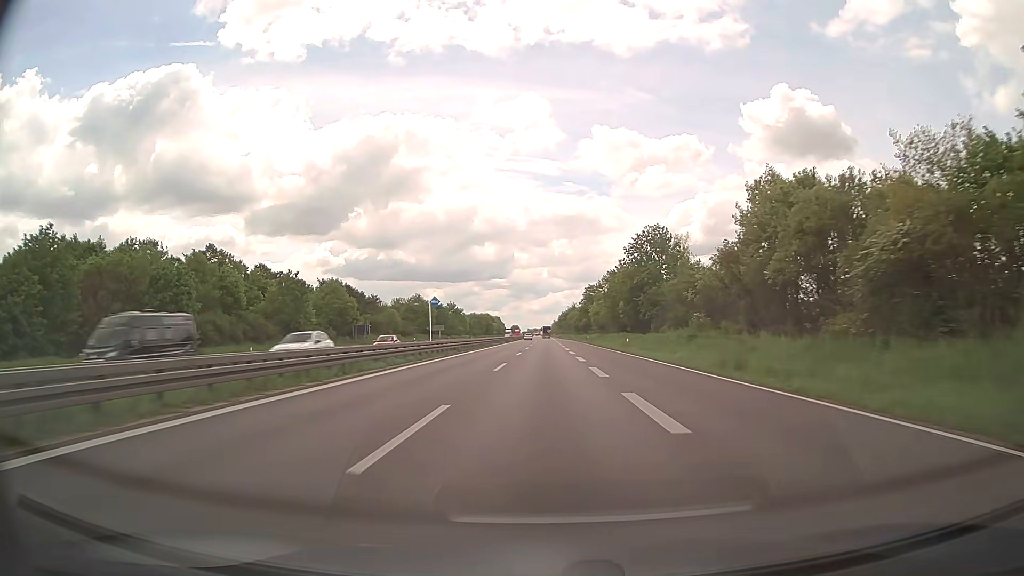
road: trunk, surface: asphalt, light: Day
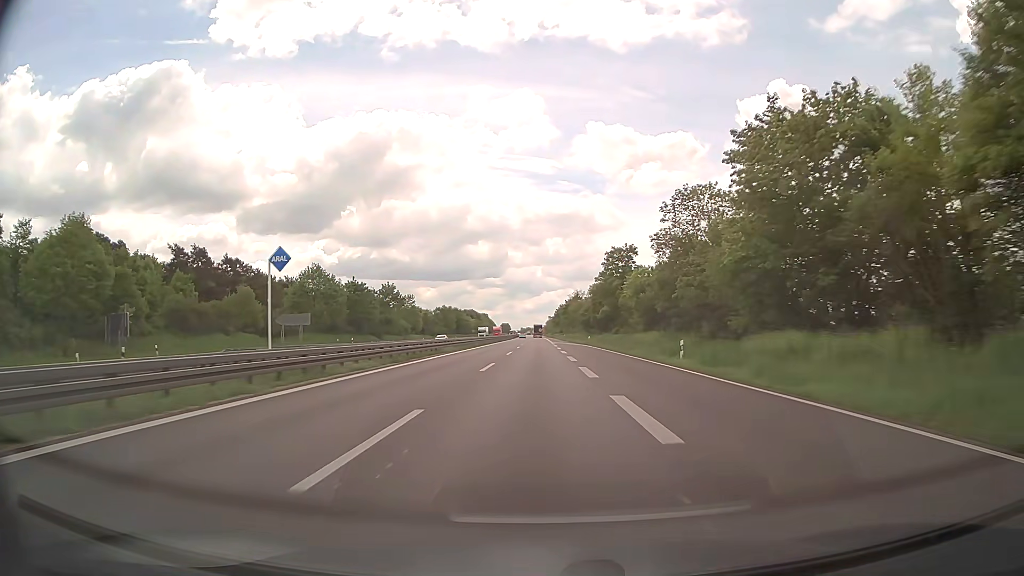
(+0.5, +73.1) m; +1°
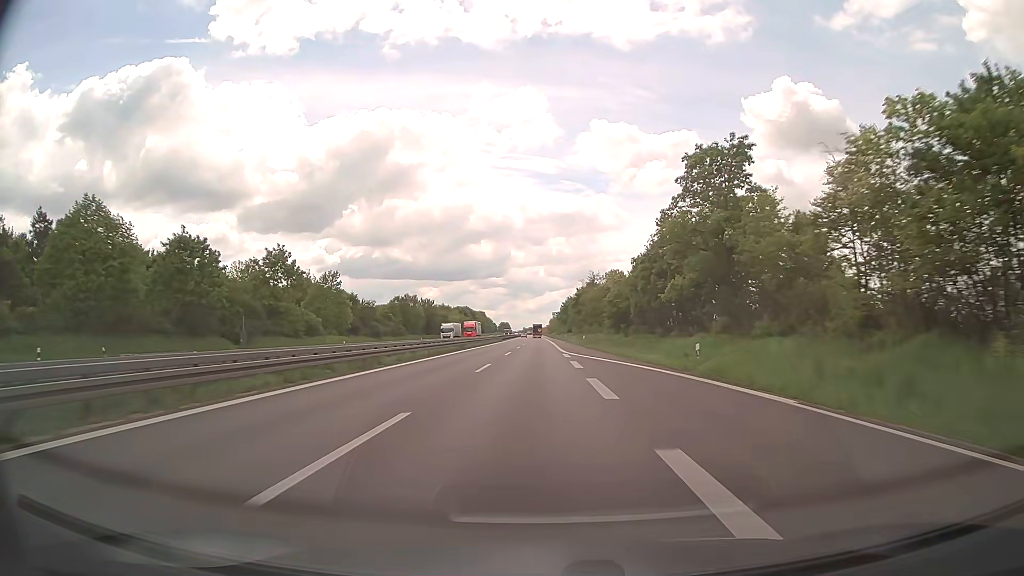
(-0.1, +54.7) m; 0°
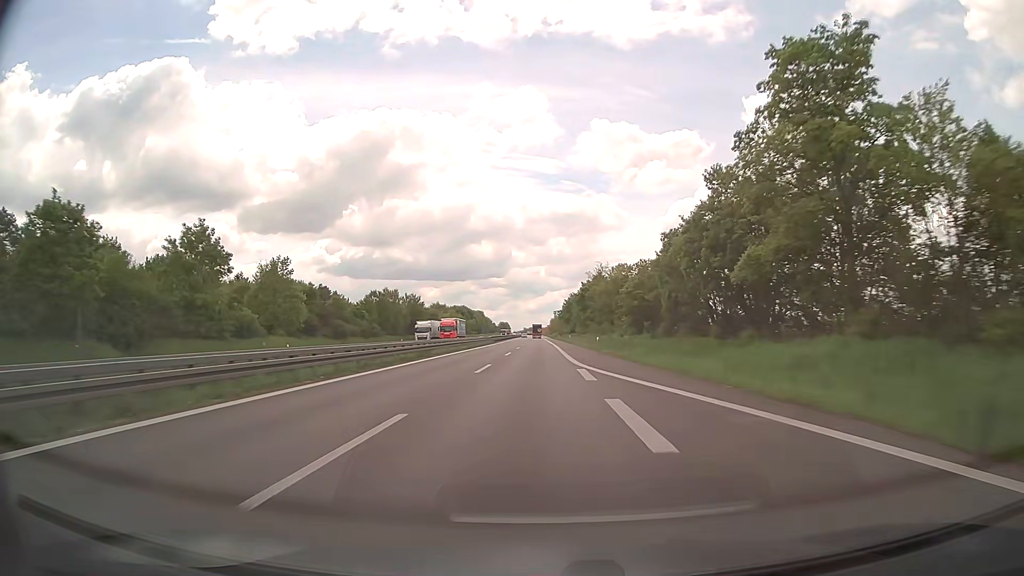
(0.0, +18.2) m; 0°
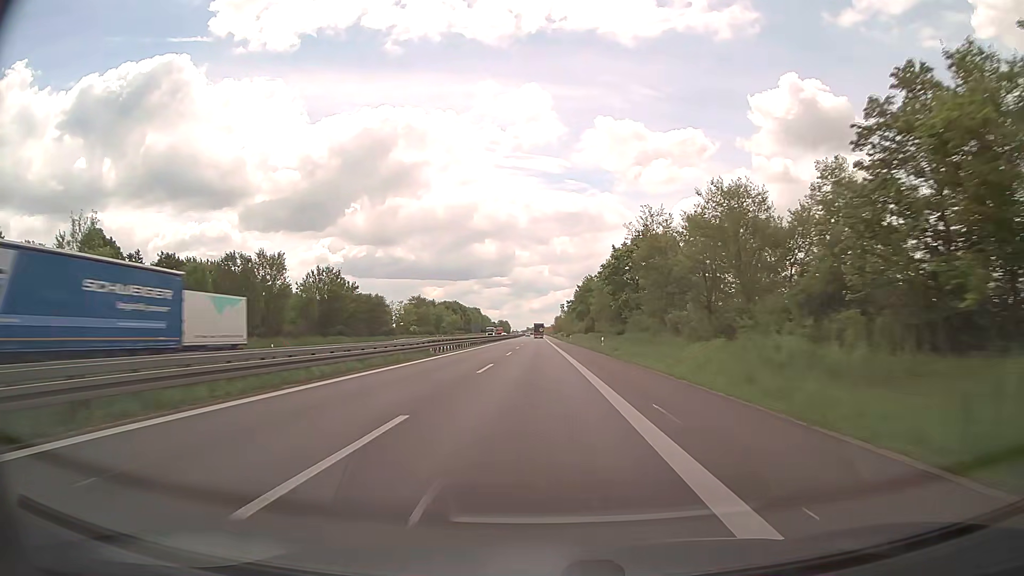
(-0.1, +54.5) m; 0°
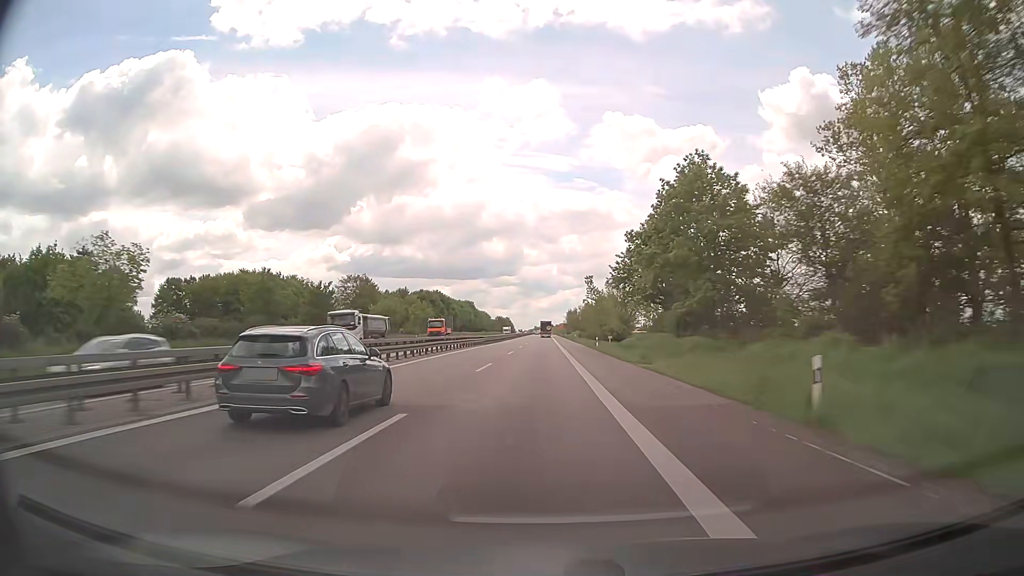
(-0.3, +90.0) m; -1°
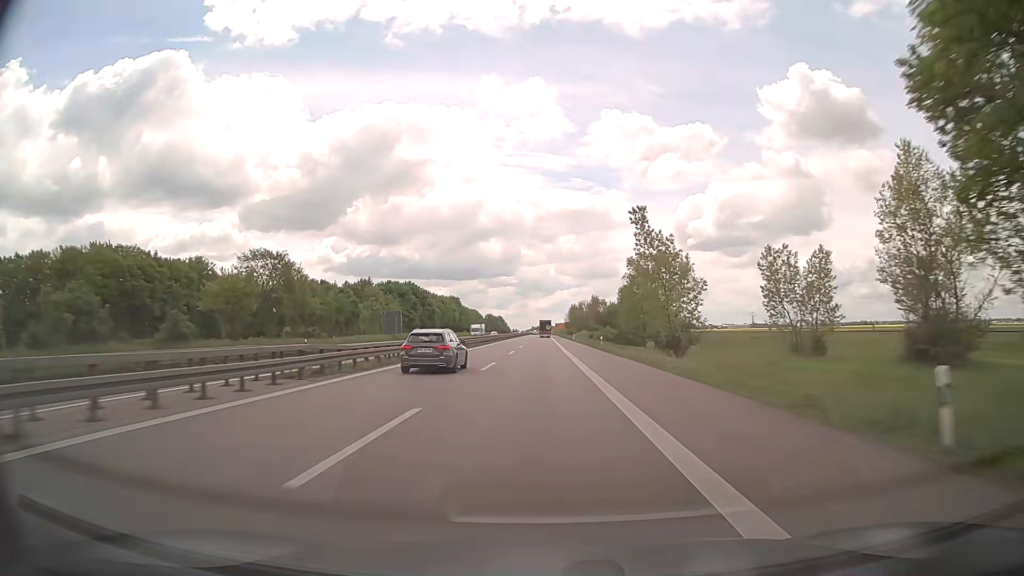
(-0.1, +53.6) m; 0°
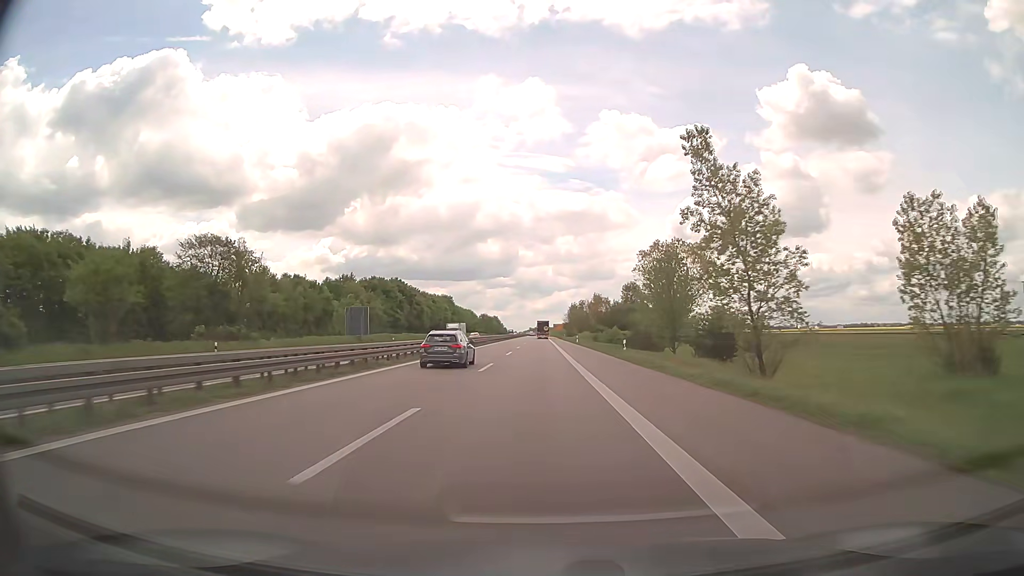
(0.0, +17.8) m; 0°
(0, +10) (0, +20) (0, +30) (0, +40) (0, +50) (0, +60) (0, +70) (0, +80) (0, +90) (0, +100) m
